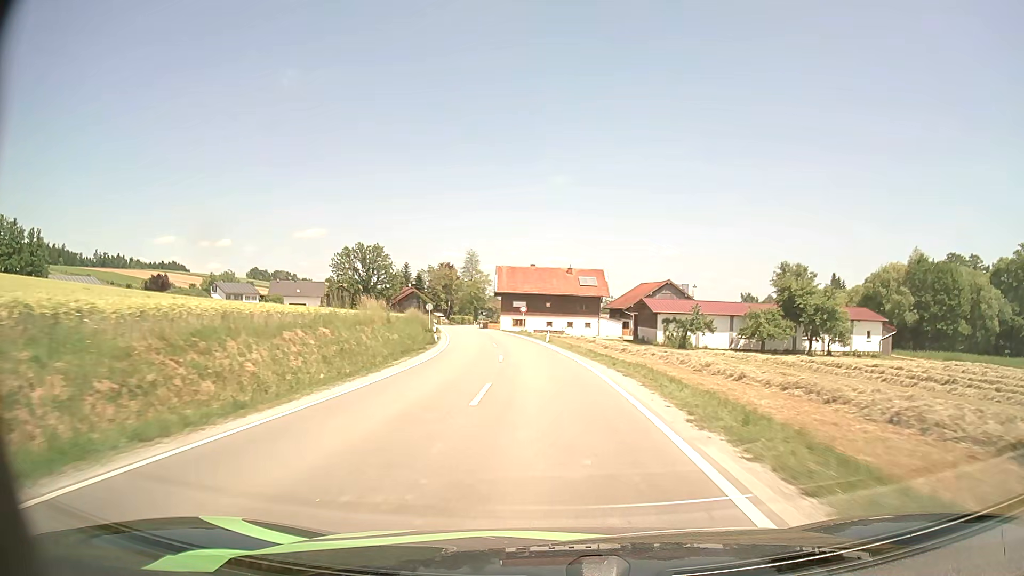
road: secondary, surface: asphalt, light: Day
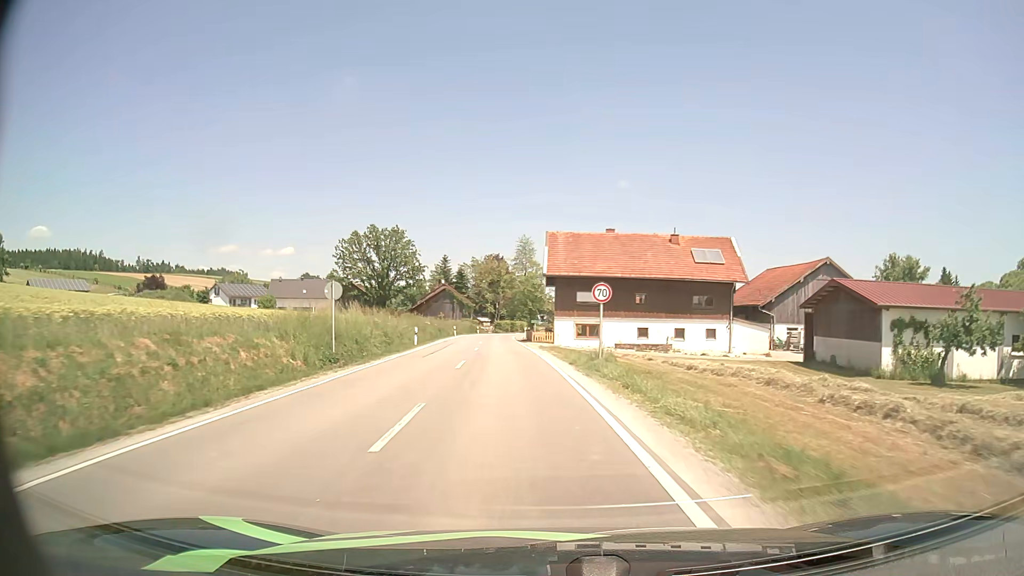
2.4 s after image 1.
(-1.7, +40.1) m; -6°
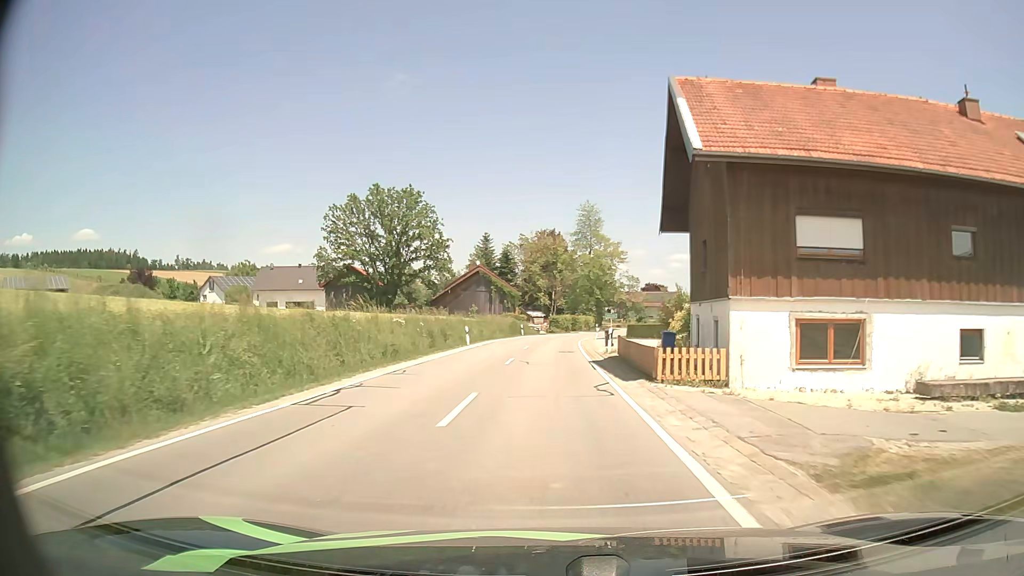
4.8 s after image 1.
(-2.2, +34.5) m; -5°
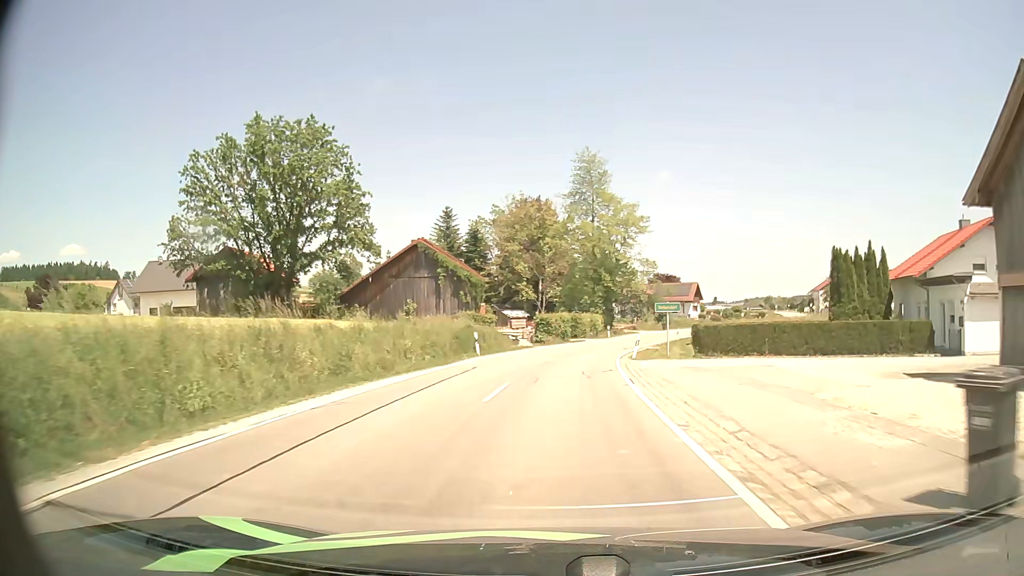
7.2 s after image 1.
(+0.1, +33.2) m; +1°
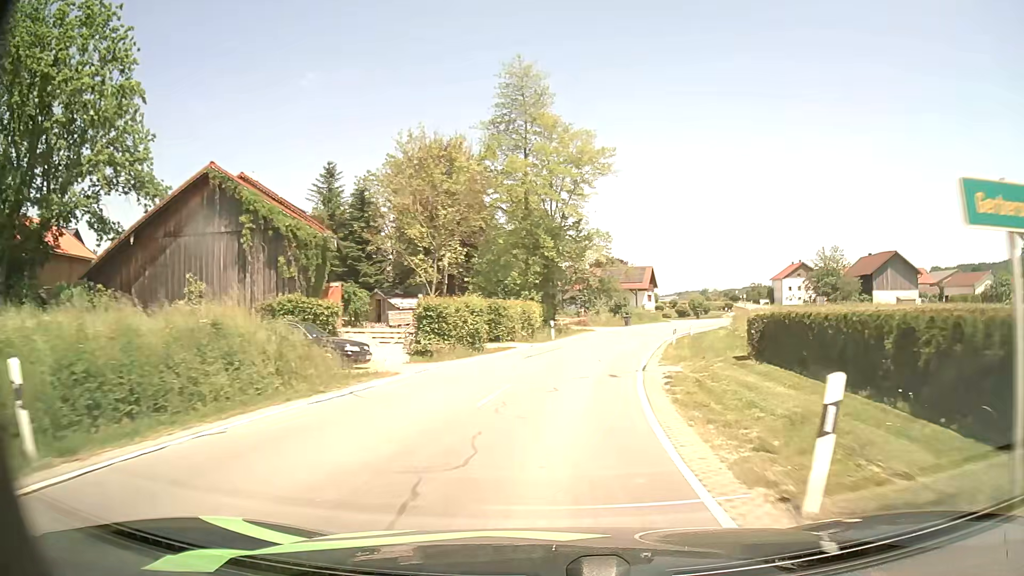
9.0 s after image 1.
(+1.1, +24.5) m; +6°
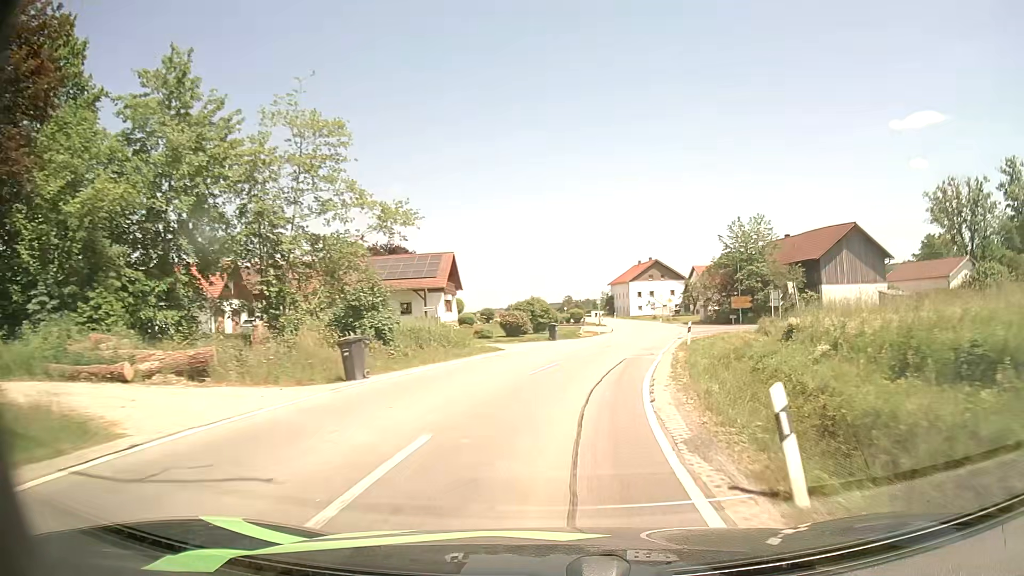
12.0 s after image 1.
(+6.1, +42.0) m; +17°
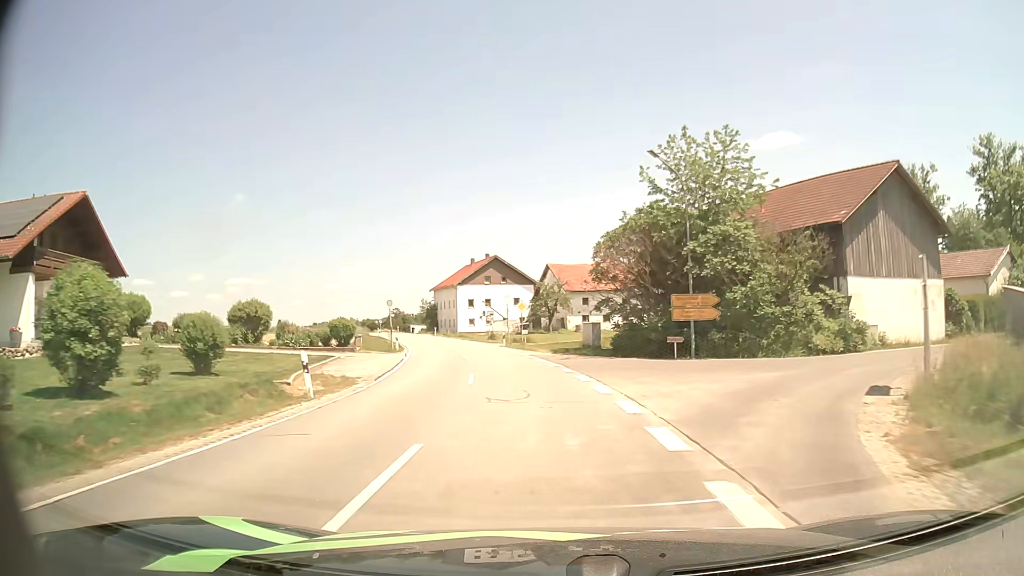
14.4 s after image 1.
(+4.9, +35.1) m; +14°
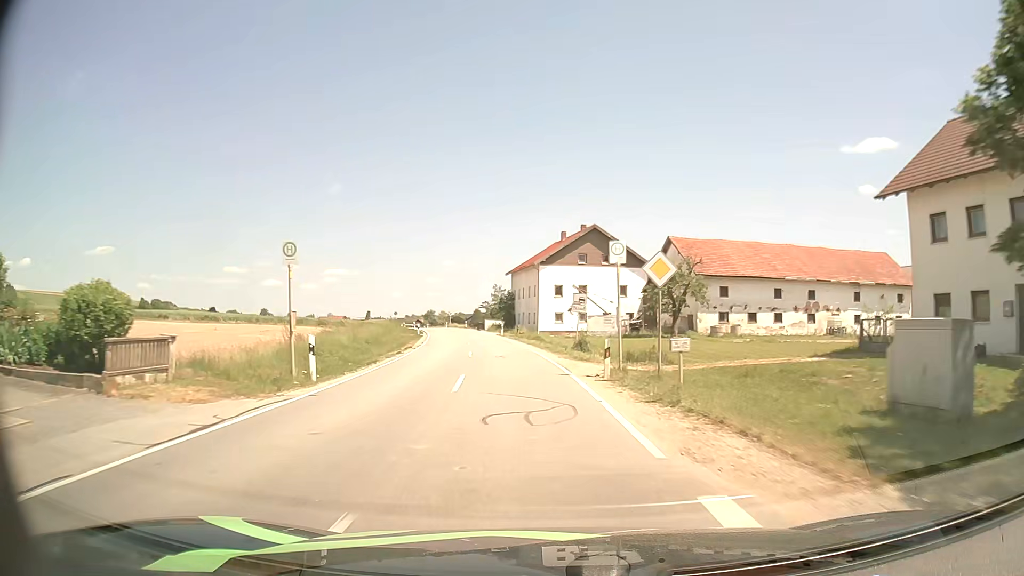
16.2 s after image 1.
(-1.6, +27.3) m; -8°
(0, +10) (-1, +20) (-2, +30) (-3, +40) (-5, +50) (-6, +60) (-8, +69) (-10, +79) (-13, +89) (-15, +99) m
